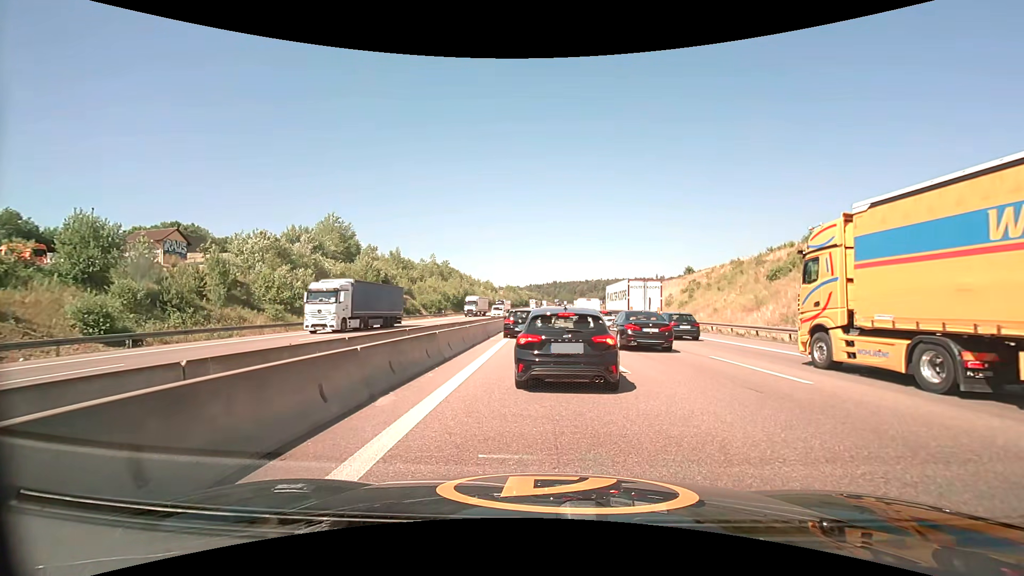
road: motorway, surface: asphalt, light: Day
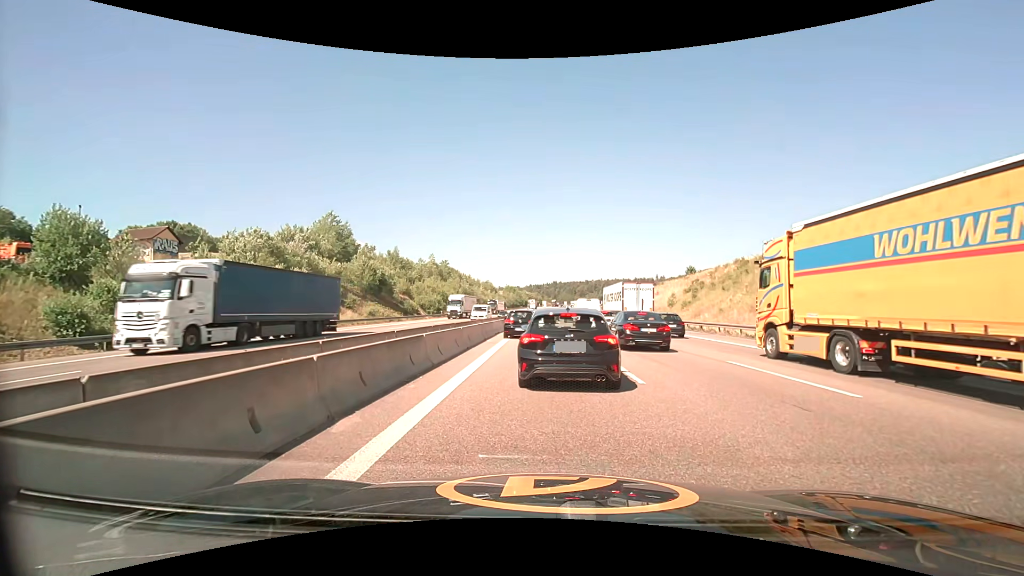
(0.0, +1.5) m; +1°
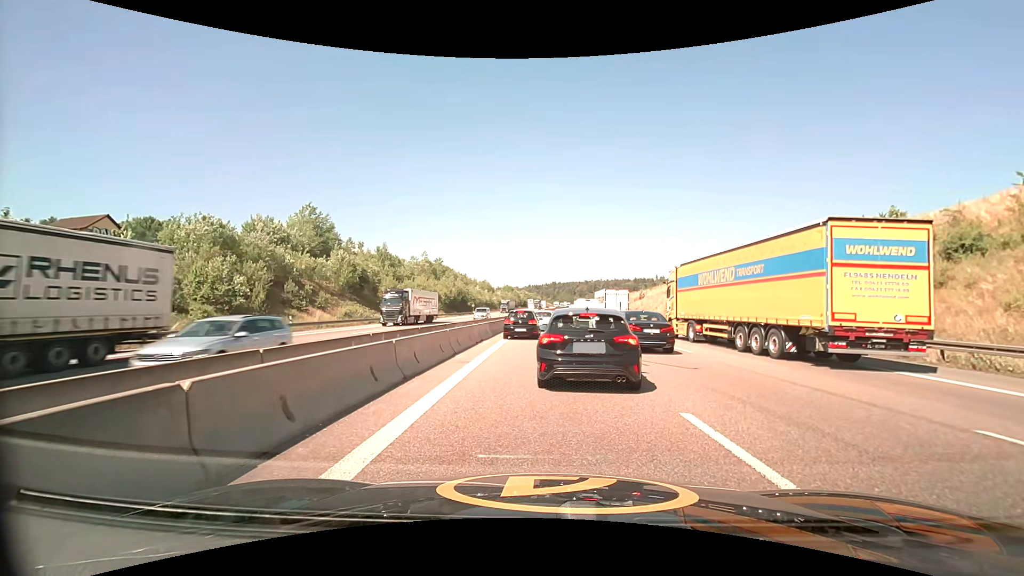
(0.0, +8.4) m; 0°
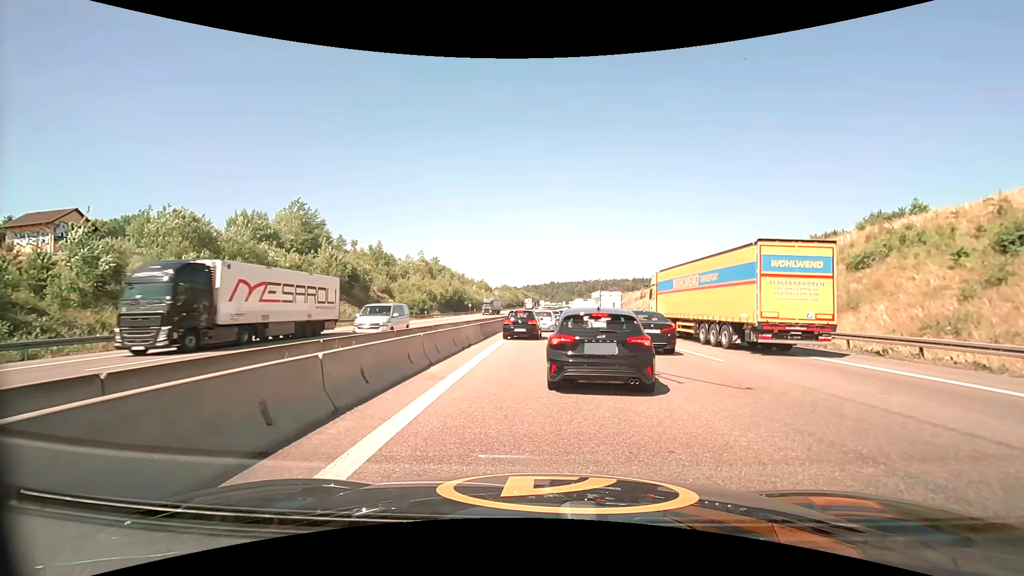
(0.0, +3.3) m; 0°
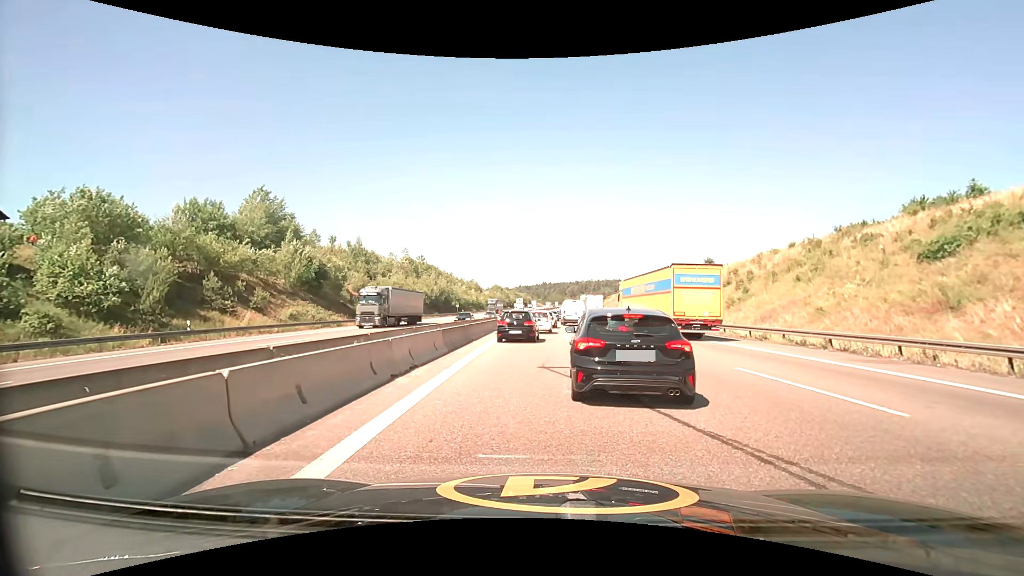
(+0.1, +7.7) m; +1°
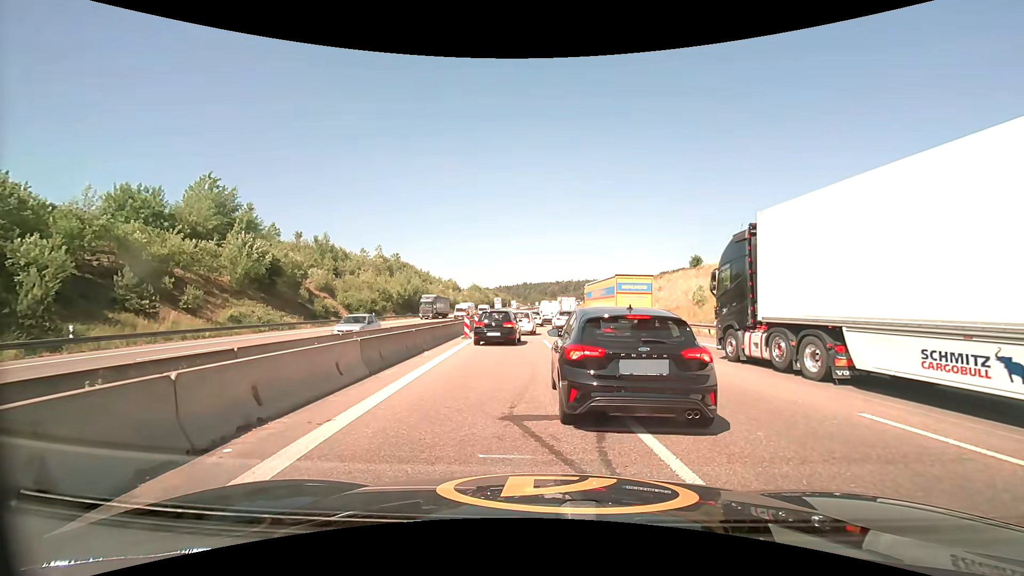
(+0.1, +5.9) m; +3°
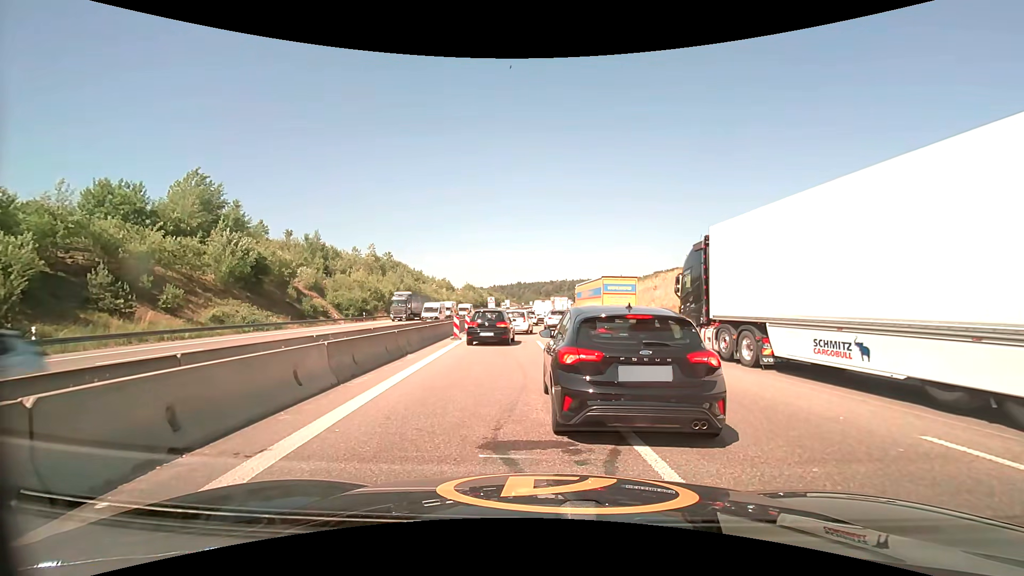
(0.0, +1.3) m; +1°
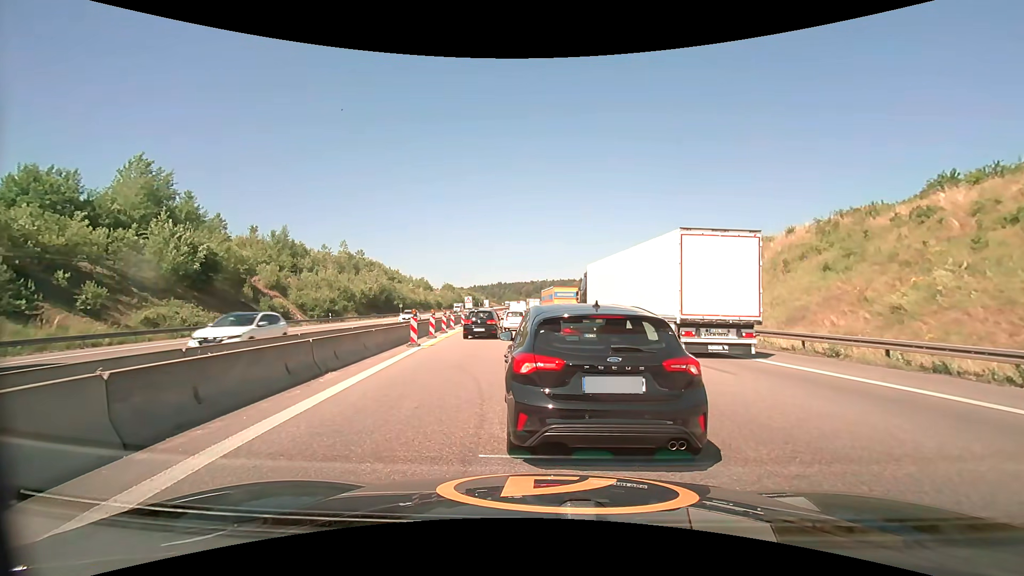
(0.0, +4.3) m; +2°
(0, +10) (0, +20) (-1, +30) (-2, +40) (-3, +50) (-4, +60) (-5, +70) (-6, +80) (-7, +90) (-7, +100) m
